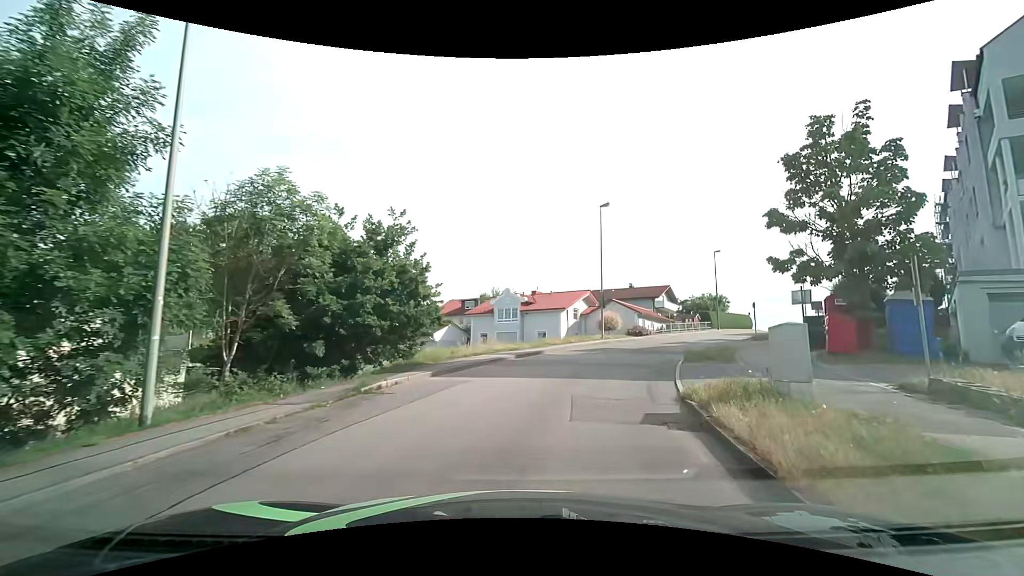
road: residential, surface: asphalt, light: Day
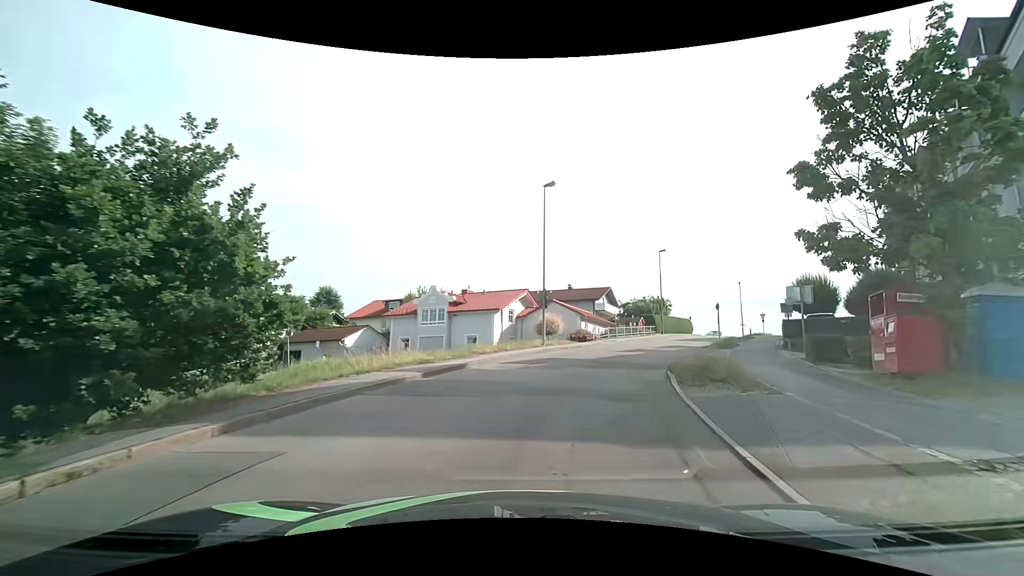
(+0.4, +6.9) m; +7°
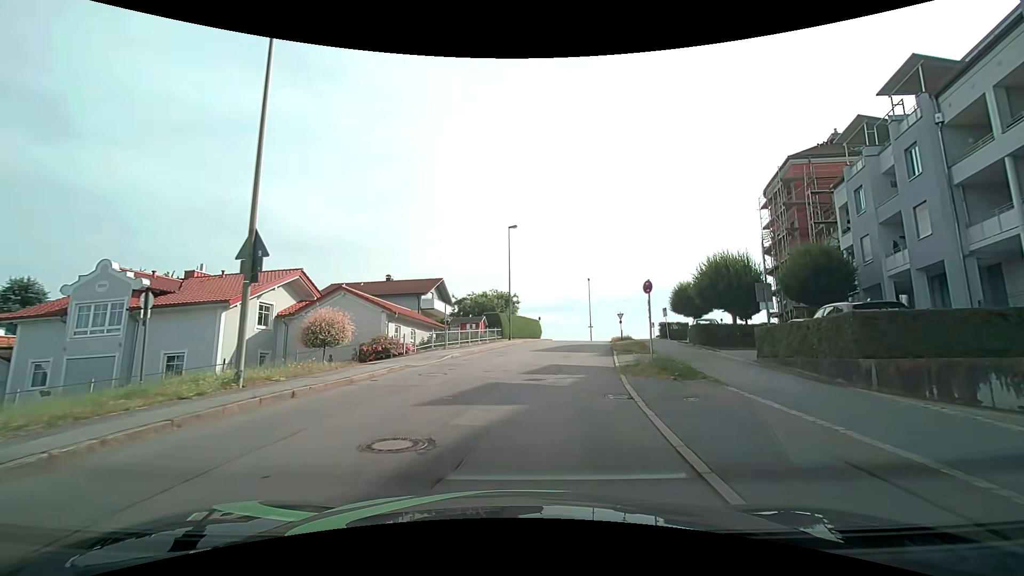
(+3.2, +18.0) m; +19°
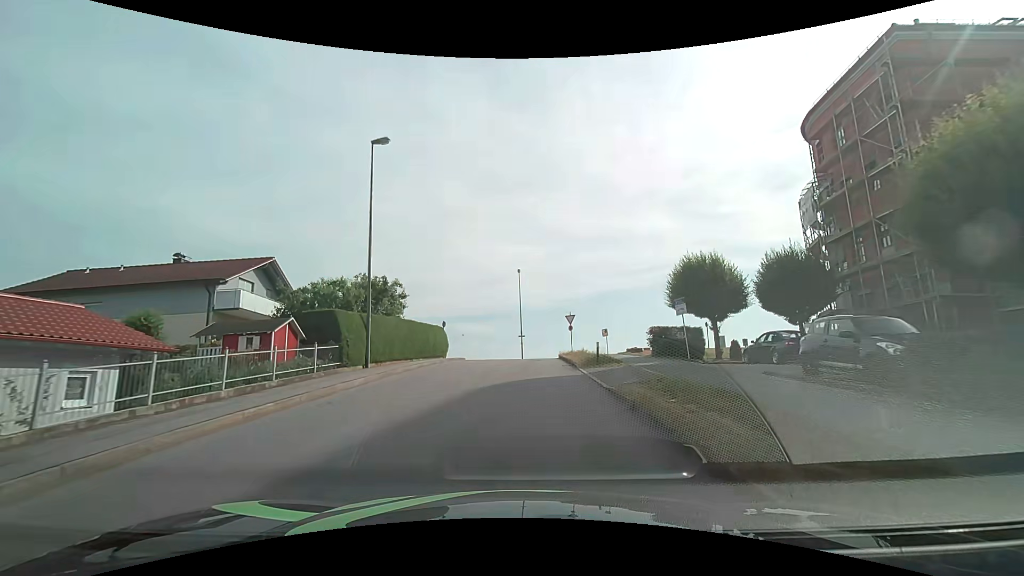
(+1.9, +21.7) m; +8°
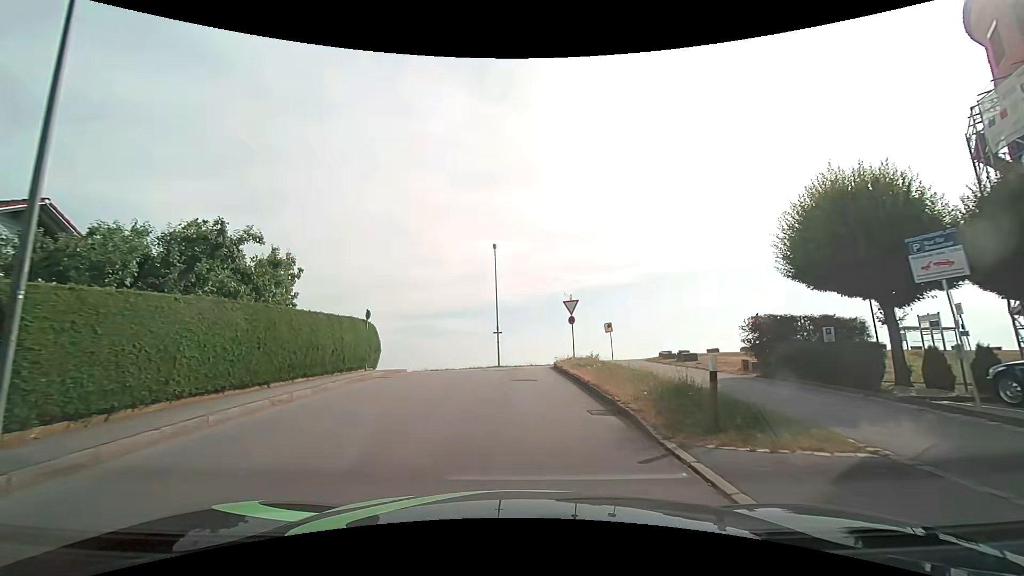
(+0.3, +13.5) m; +3°
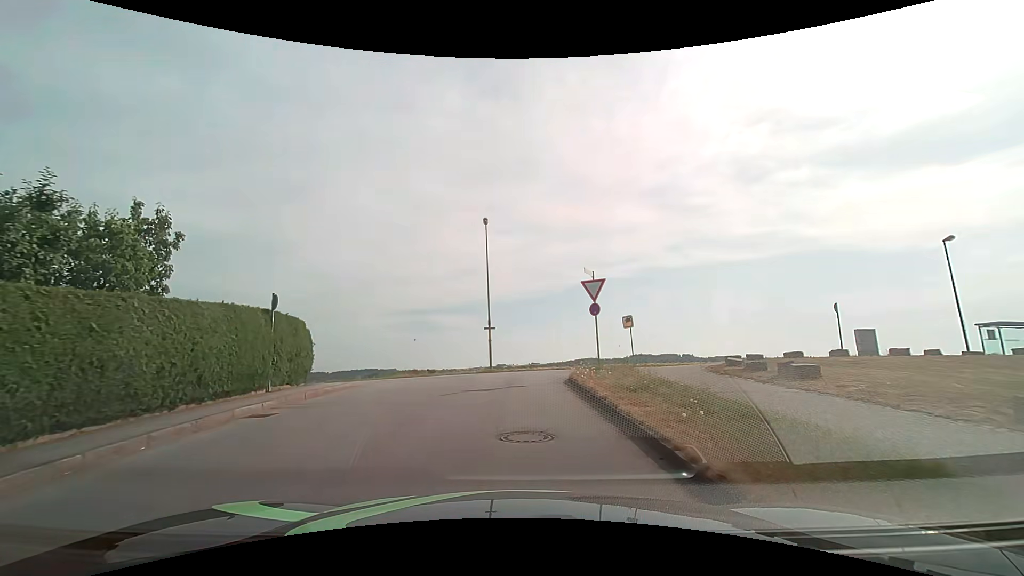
(0.0, +8.0) m; 0°
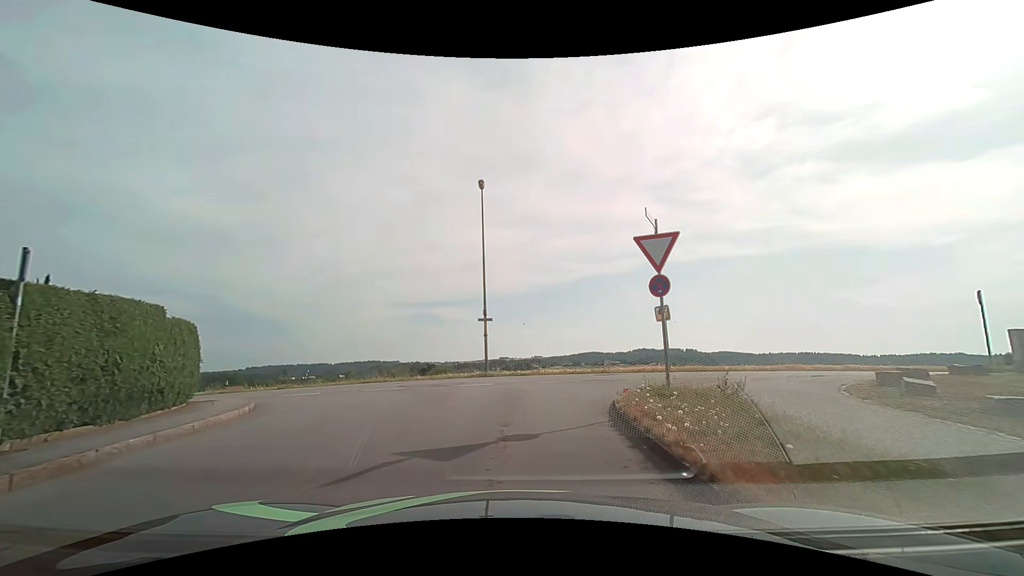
(0.0, +6.9) m; 0°
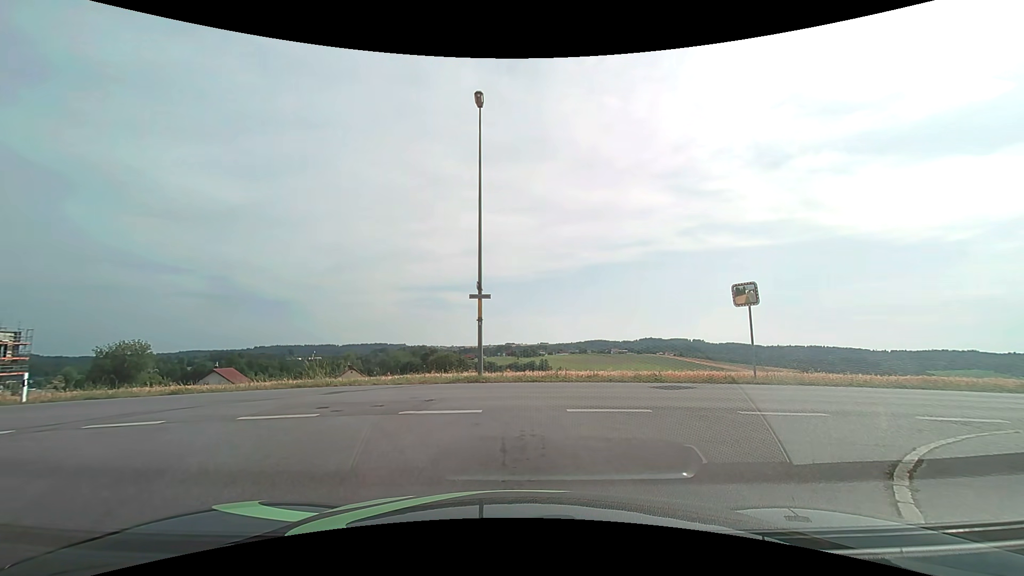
(-0.1, +7.7) m; -2°
(0, +10) (-8, +15) (-18, +17) (-28, +18) (-38, +19) (-48, +19) (-58, +19) (-68, +19) (-78, +18) (-88, +18) m
